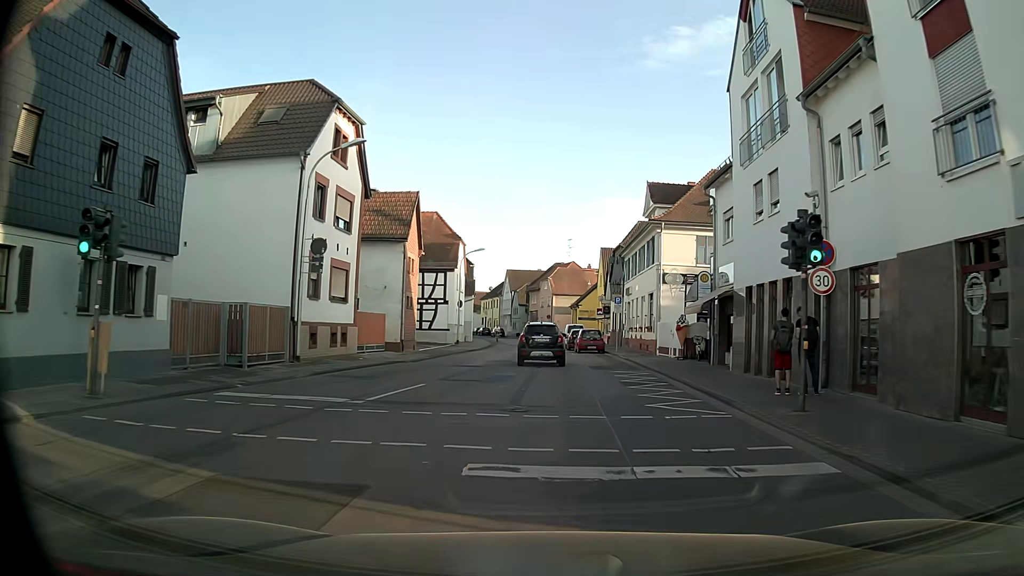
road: tertiary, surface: asphalt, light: Day
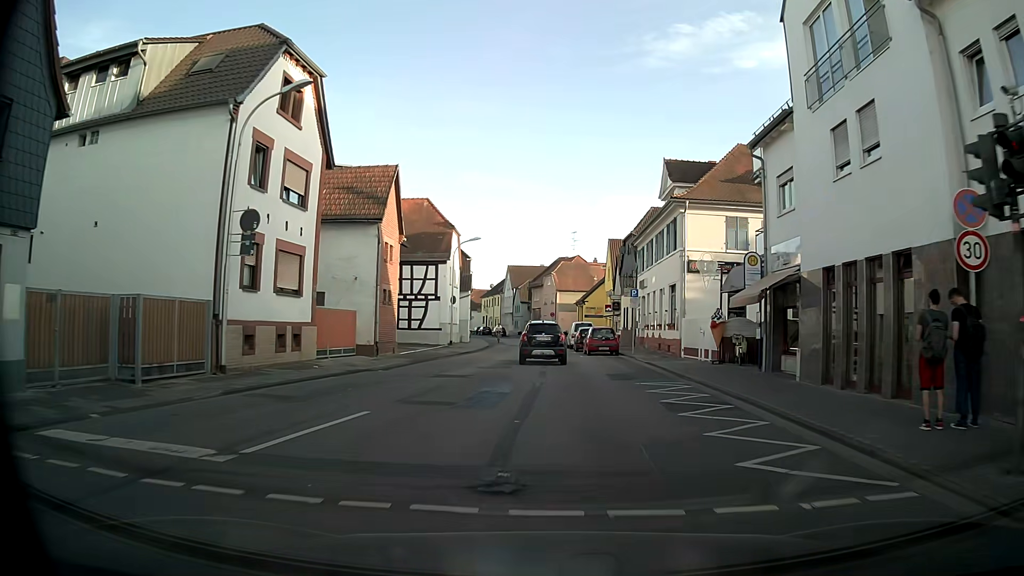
(0.0, +5.7) m; +1°
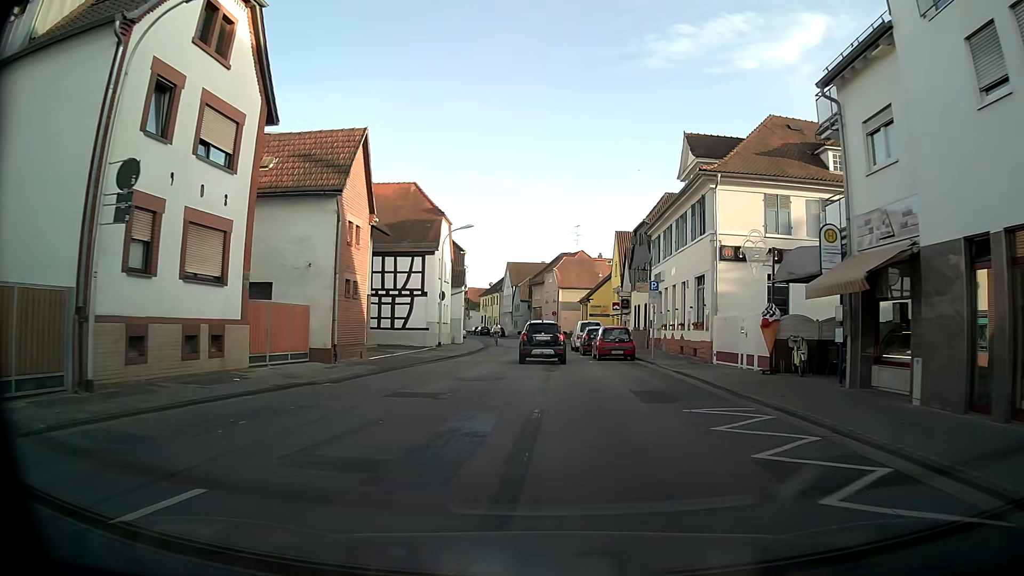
(-0.1, +5.7) m; -2°
(0, +10) (0, +20) (0, +30) (0, +40) (0, +50) (0, +60) (-2, +70) (-4, +80) (-6, +89) (-8, +99) m
